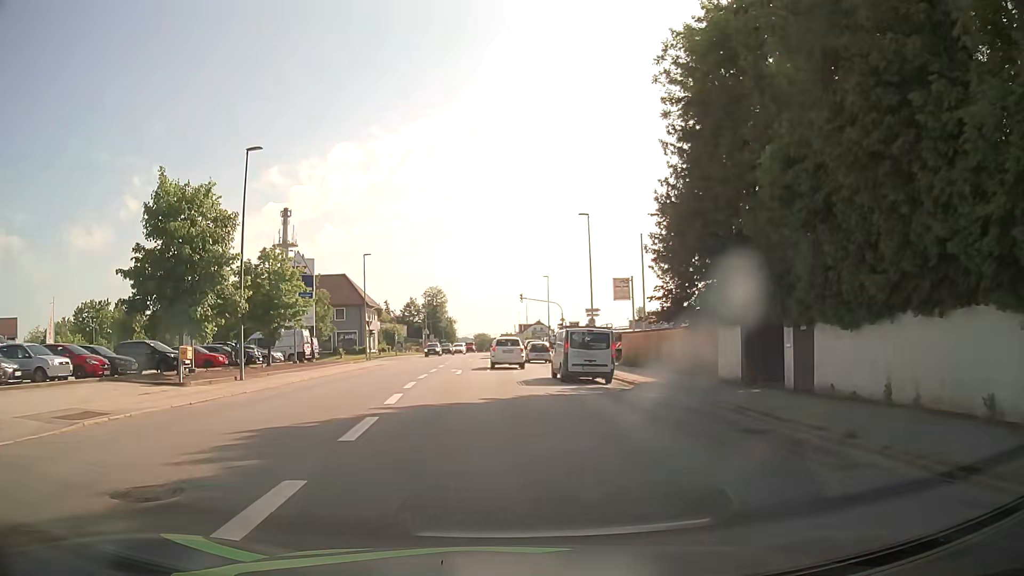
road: tertiary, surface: asphalt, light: Day
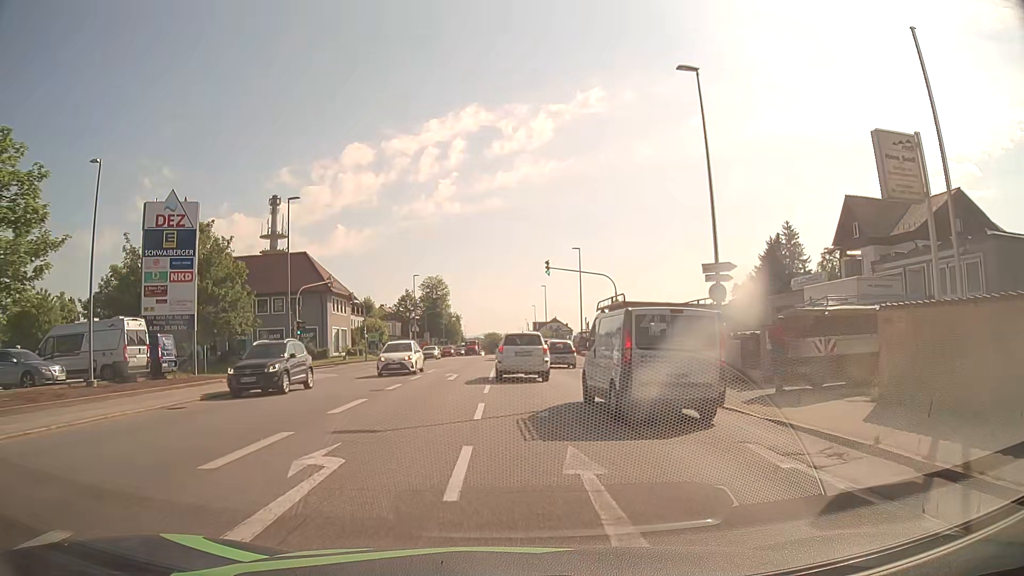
(-0.1, +26.3) m; 0°
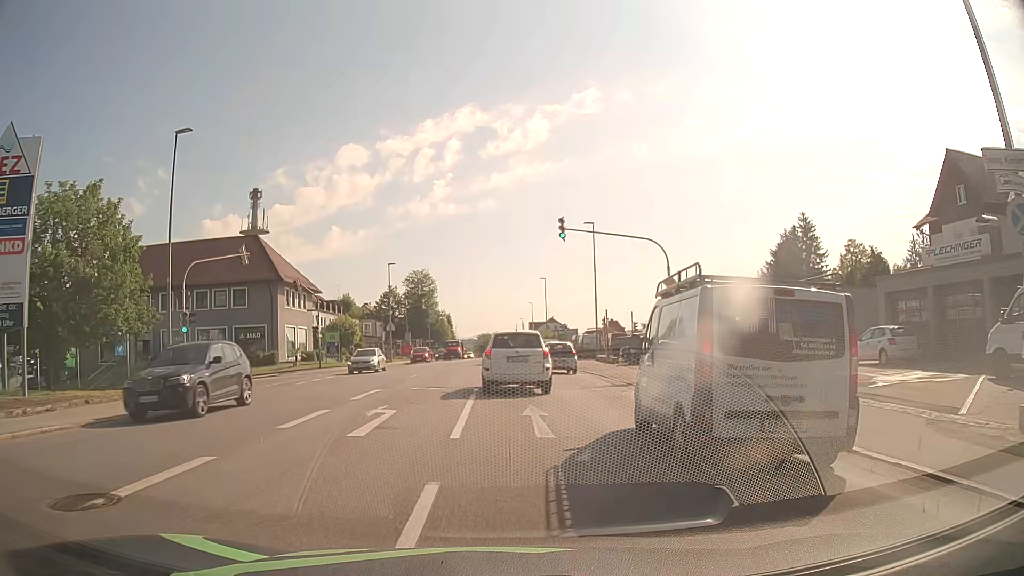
(0.0, +14.2) m; 0°
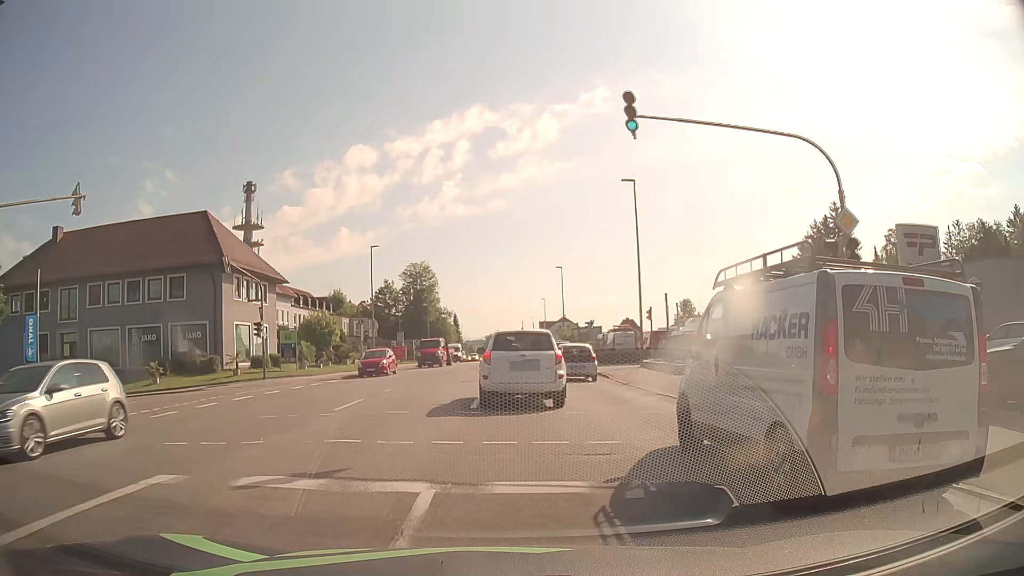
(-0.1, +13.6) m; -1°
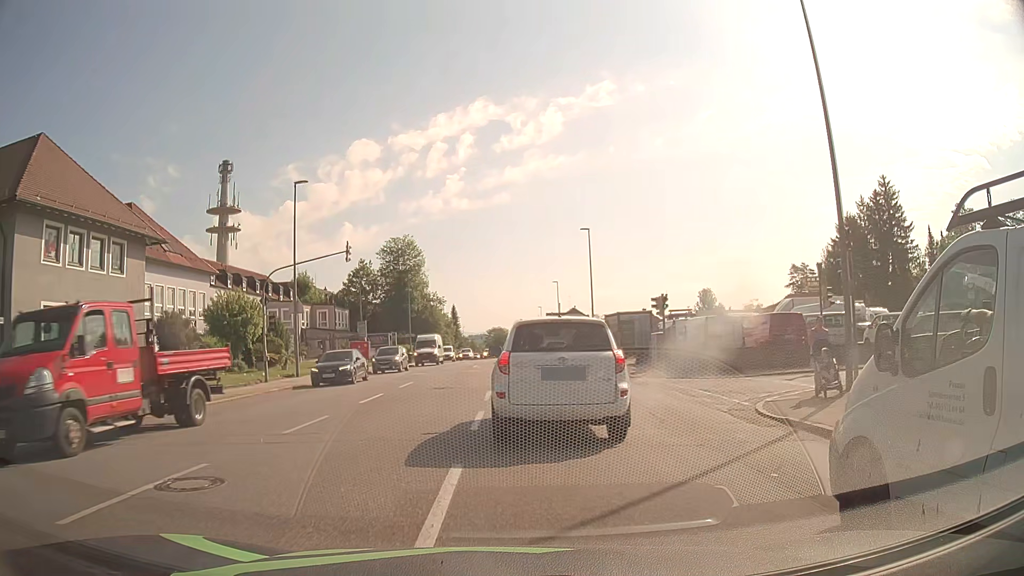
(-0.2, +22.1) m; -1°
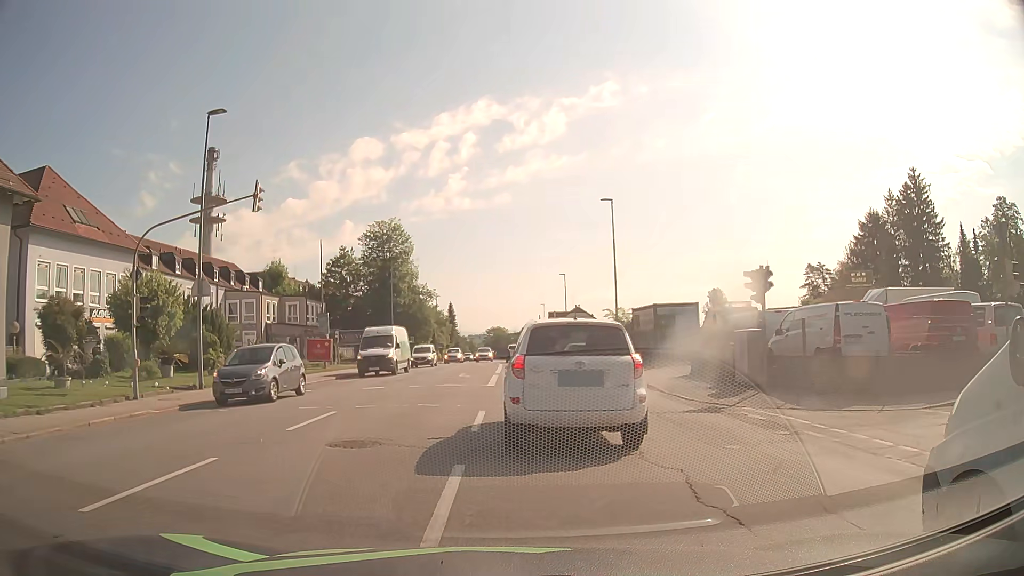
(0.0, +11.6) m; 0°
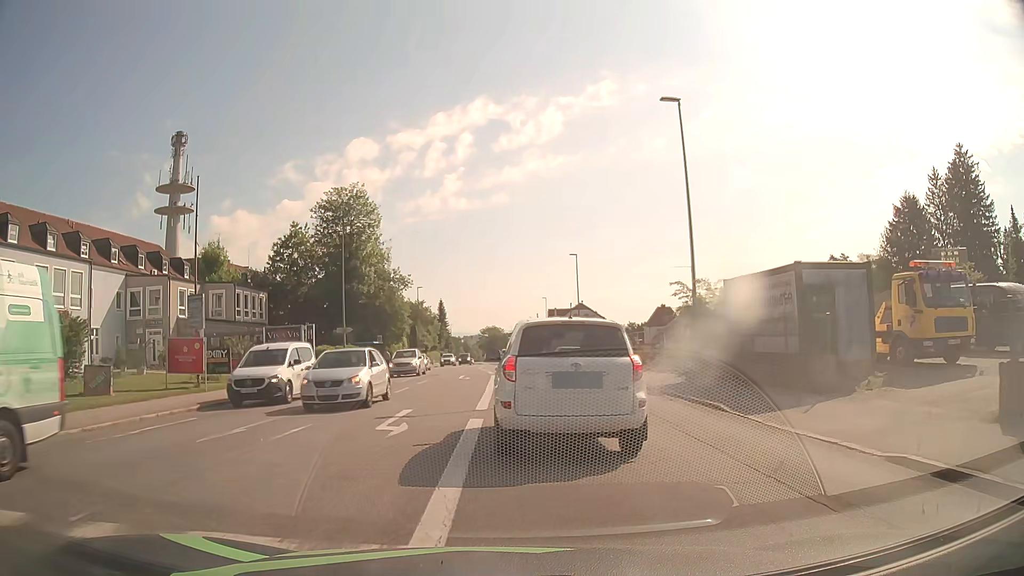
(0.0, +18.3) m; 0°
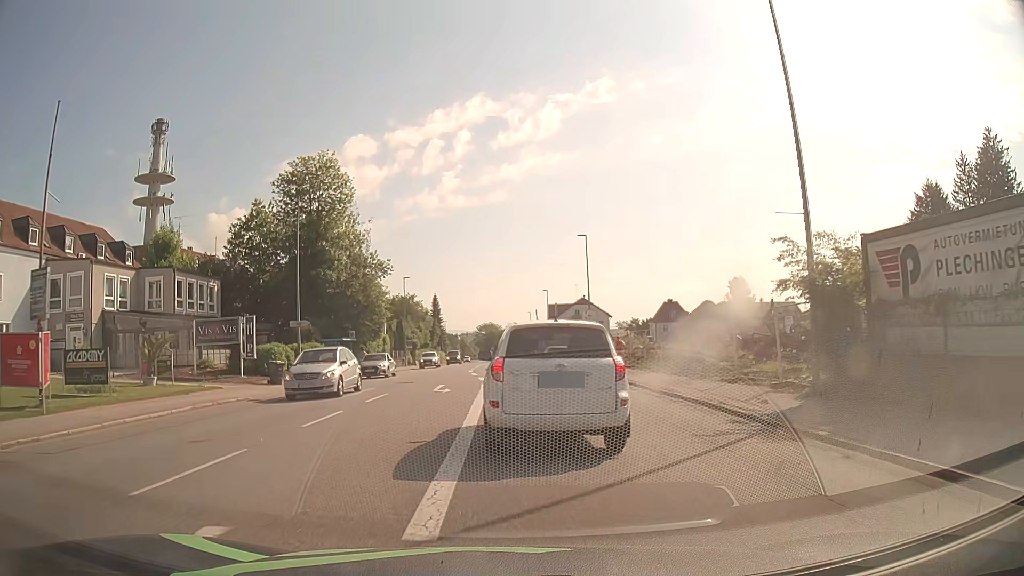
(+0.1, +9.9) m; +1°
(0, +10) (0, +20) (-1, +30) (-1, +40) (-1, +50) (-1, +60) (-1, +70) (-1, +80) (-1, +90) (-1, +100) m
